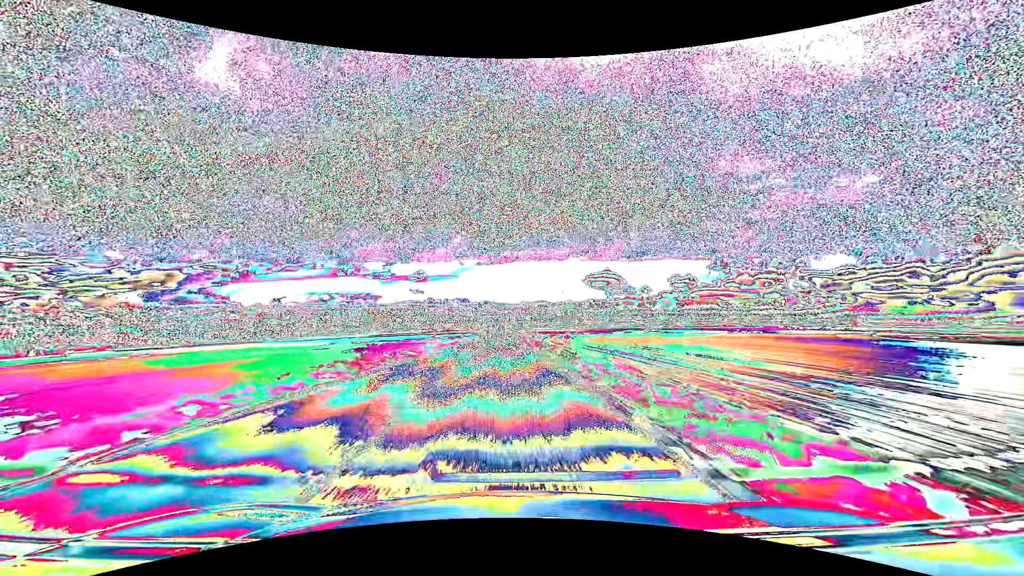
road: primary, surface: asphalt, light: Day
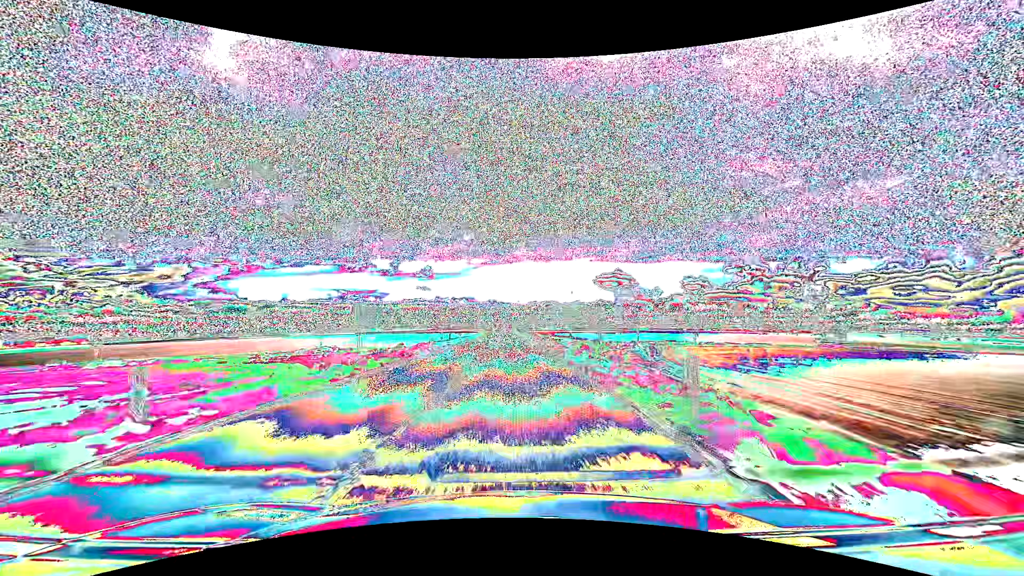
(-0.5, +79.3) m; -1°
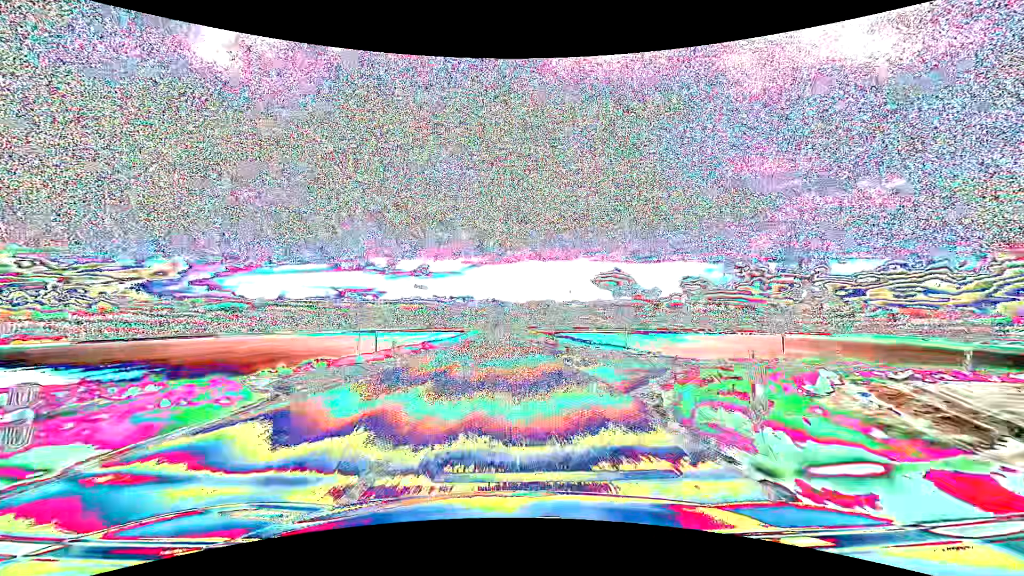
(0.0, +31.7) m; 0°
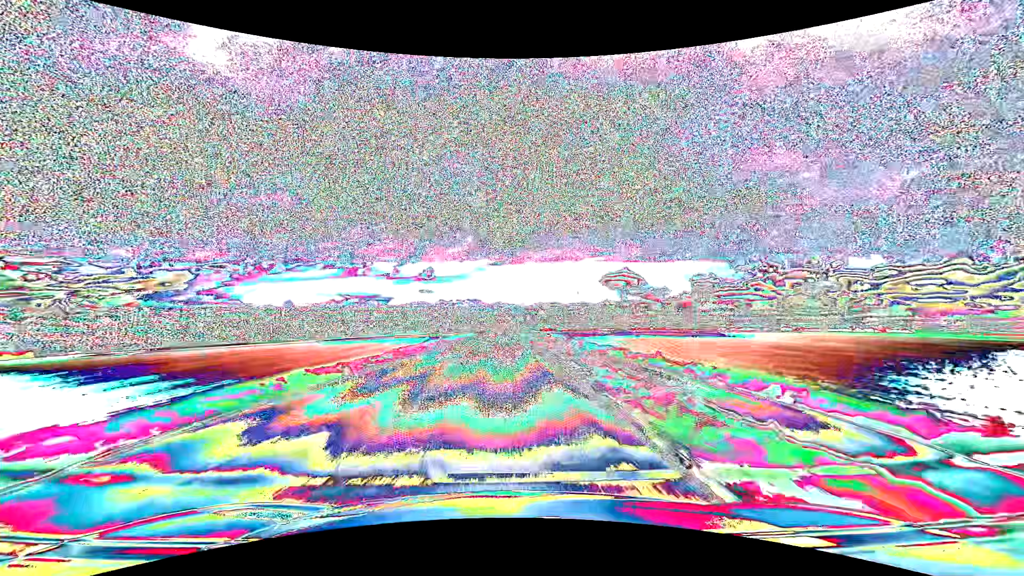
(-0.1, +79.3) m; 0°
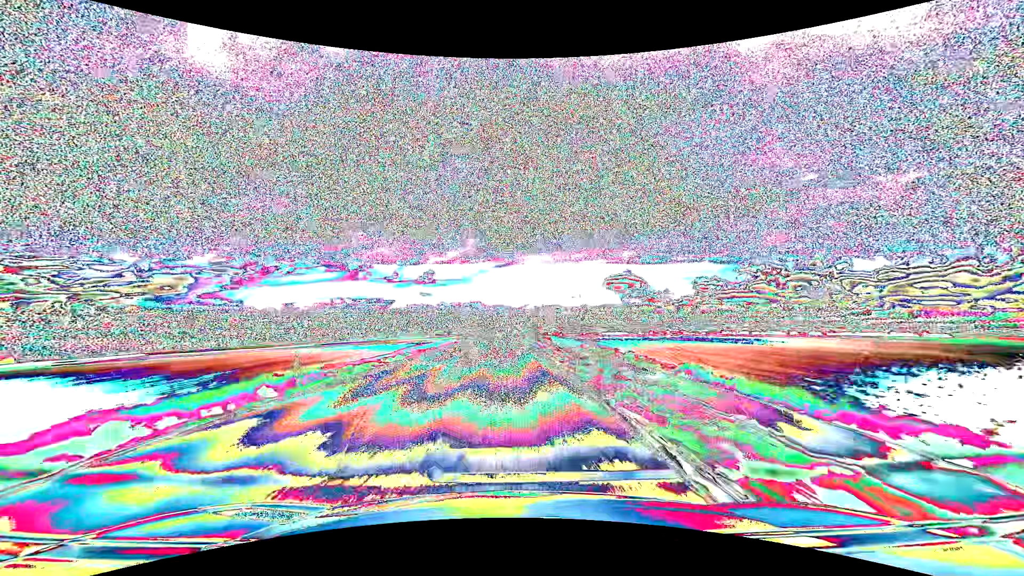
(-0.1, +31.6) m; 0°
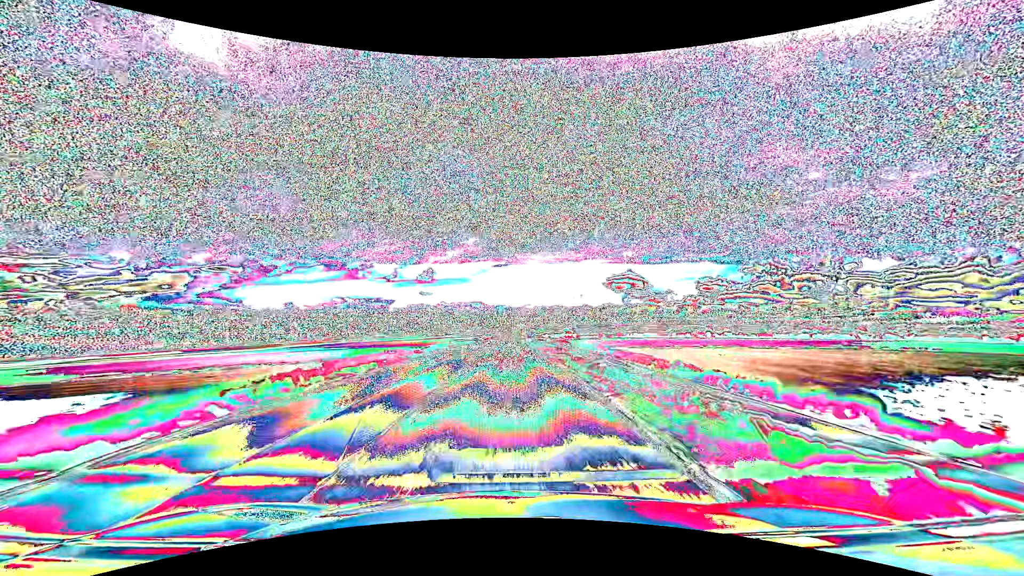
(-0.1, +63.1) m; 0°
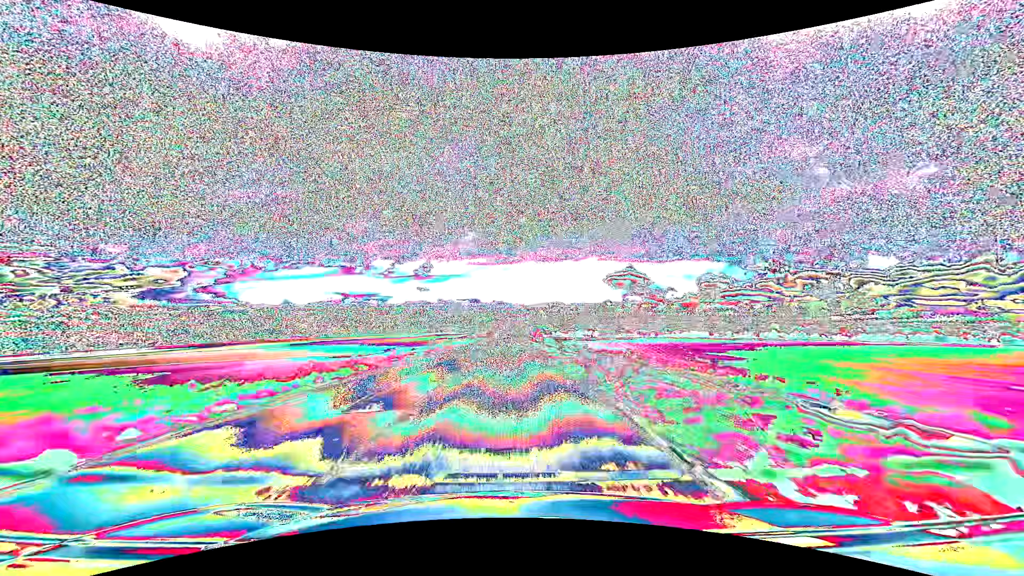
(+0.2, +63.3) m; 0°
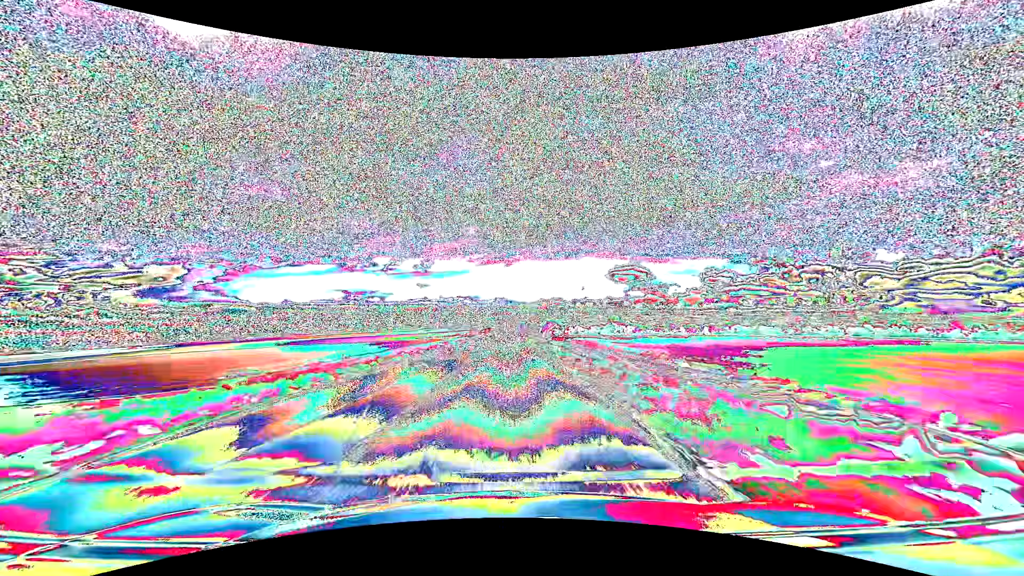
(-0.1, +47.6) m; 0°
(0, +10) (0, +20) (0, +30) (0, +40) (0, +50) (0, +60) (0, +70) (0, +80) (0, +90) (0, +100) m
